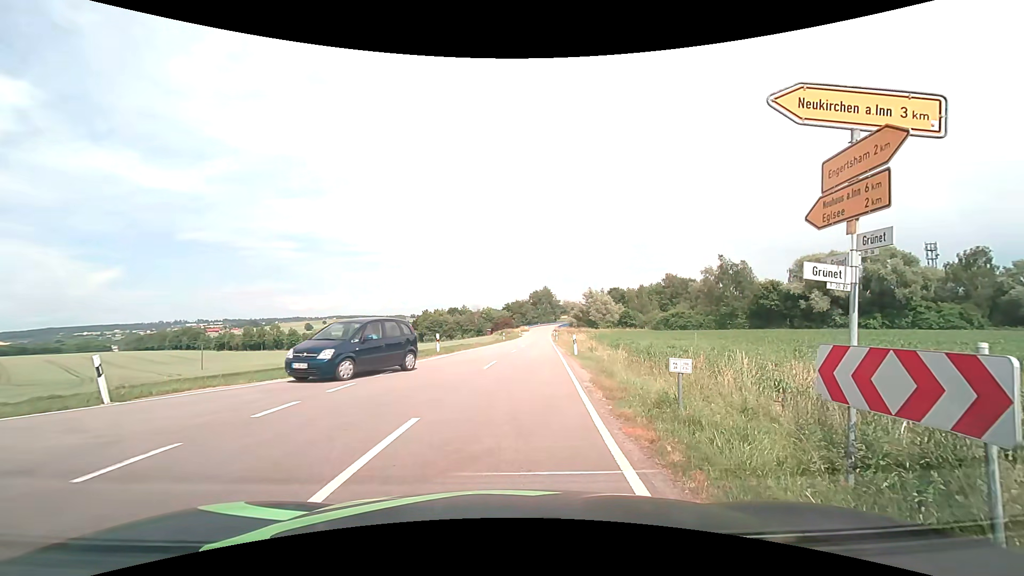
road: tertiary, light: Day
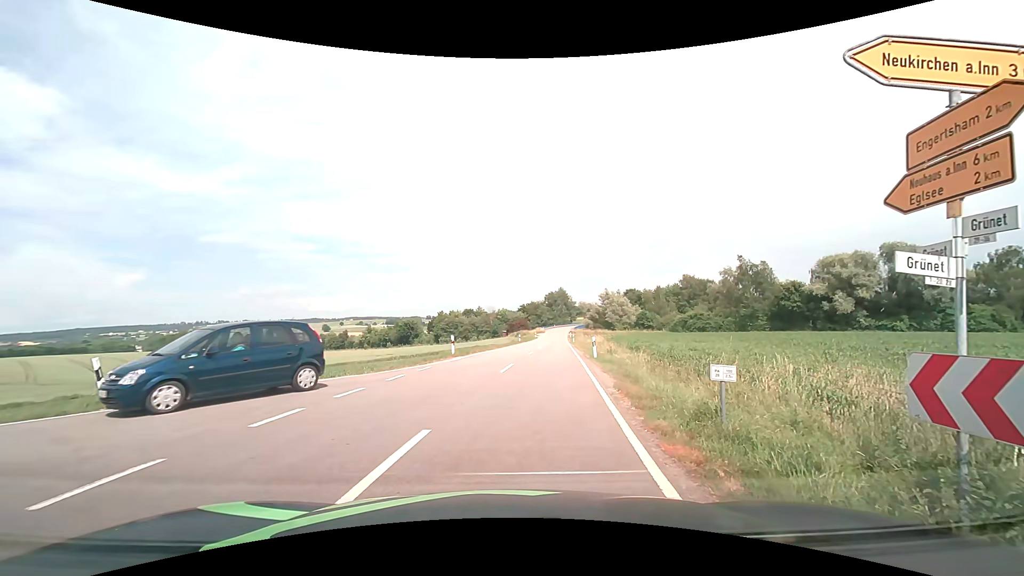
(0.0, +0.8) m; 0°
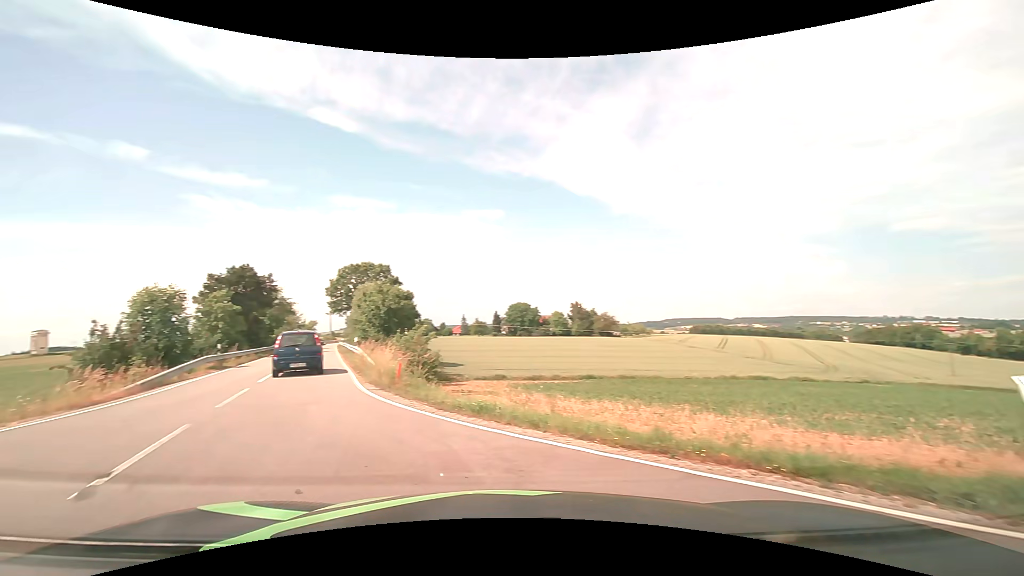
(-5.1, +7.0) m; -73°
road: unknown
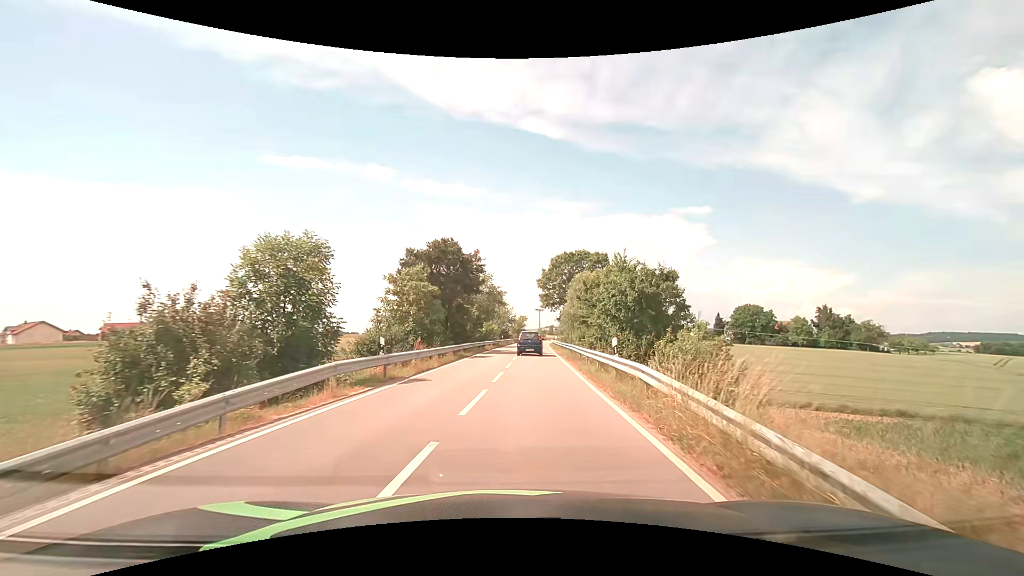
(-5.2, +15.2) m; -22°
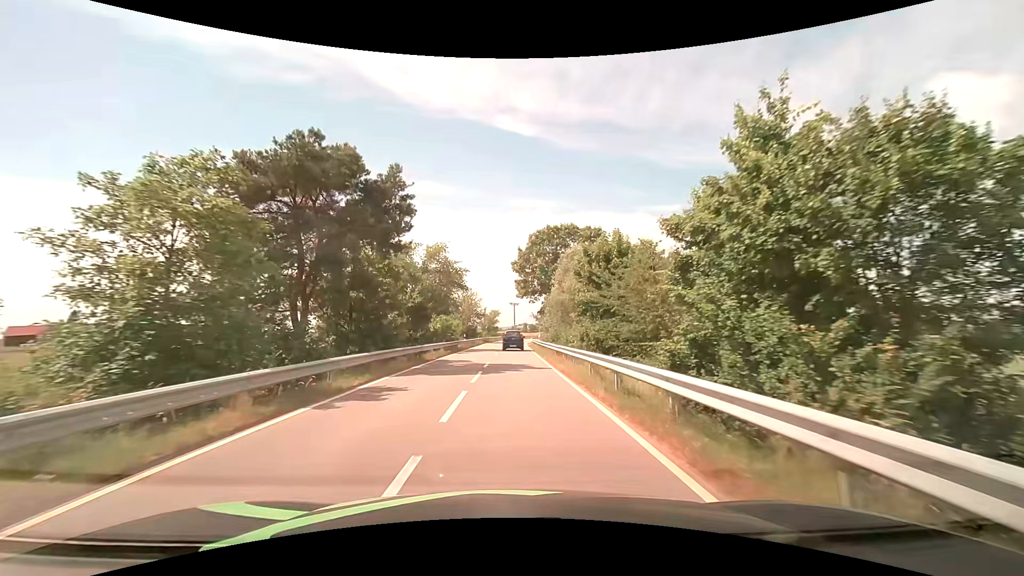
(+0.7, +19.4) m; +3°
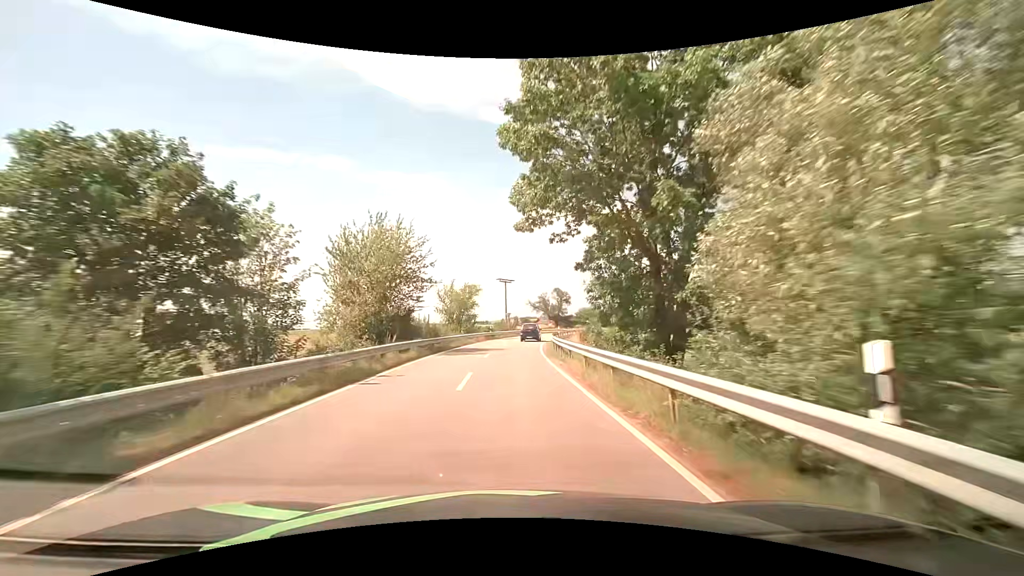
(+0.1, +45.4) m; +1°
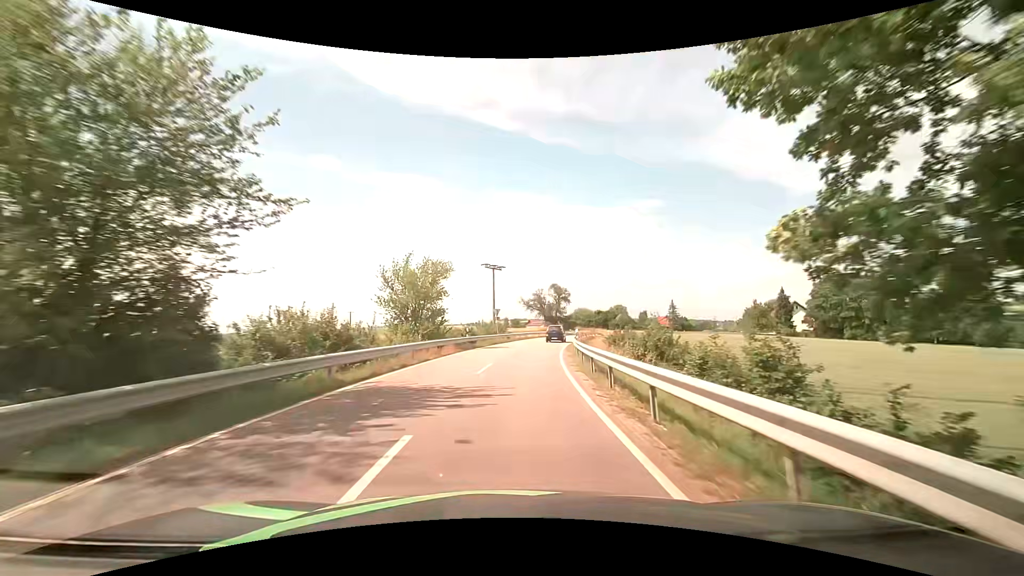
(+0.1, +19.6) m; +1°
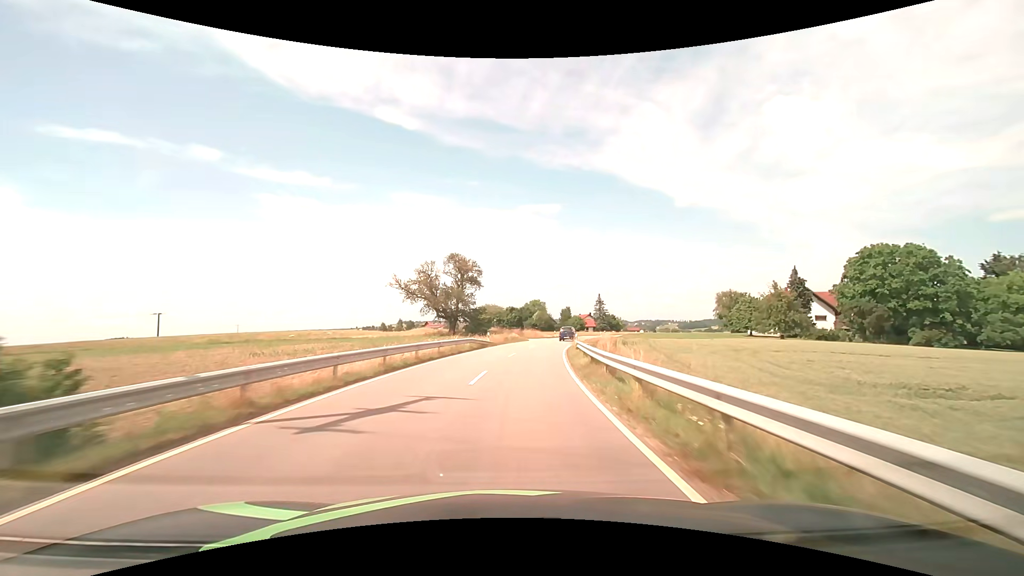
(+4.4, +51.2) m; +11°
(0, +10) (+1, +20) (+2, +30) (+3, +40) (+5, +50) (+7, +59) (+9, +69) (+12, +79) (+16, +88) (+19, +97) m
